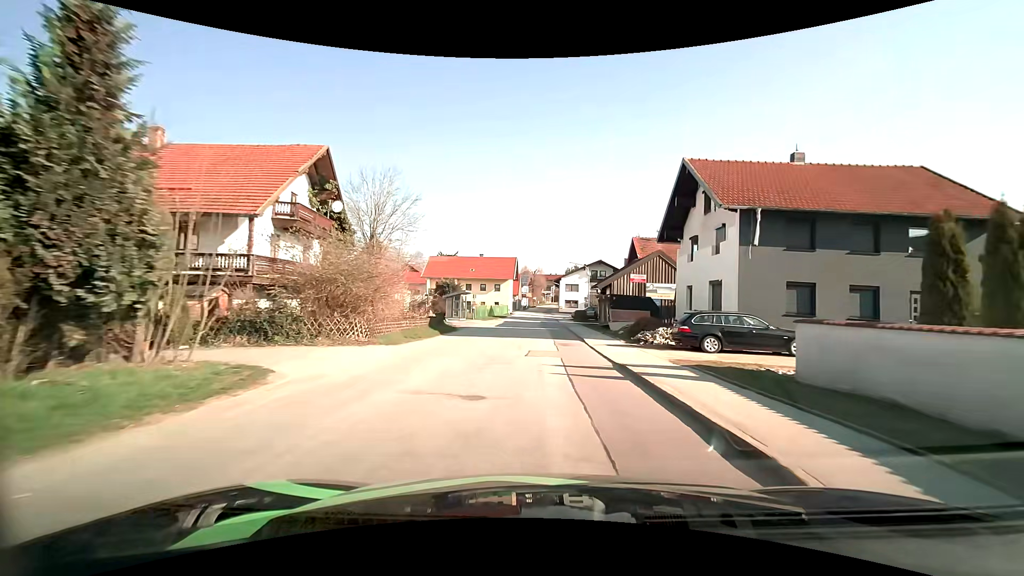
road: tertiary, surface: asphalt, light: Day
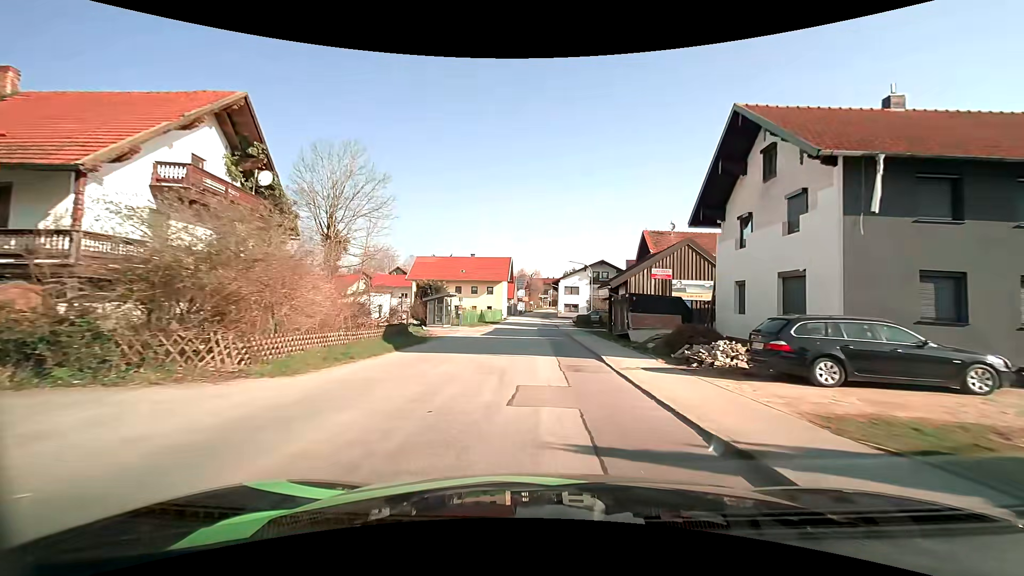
(0.0, +7.2) m; +1°
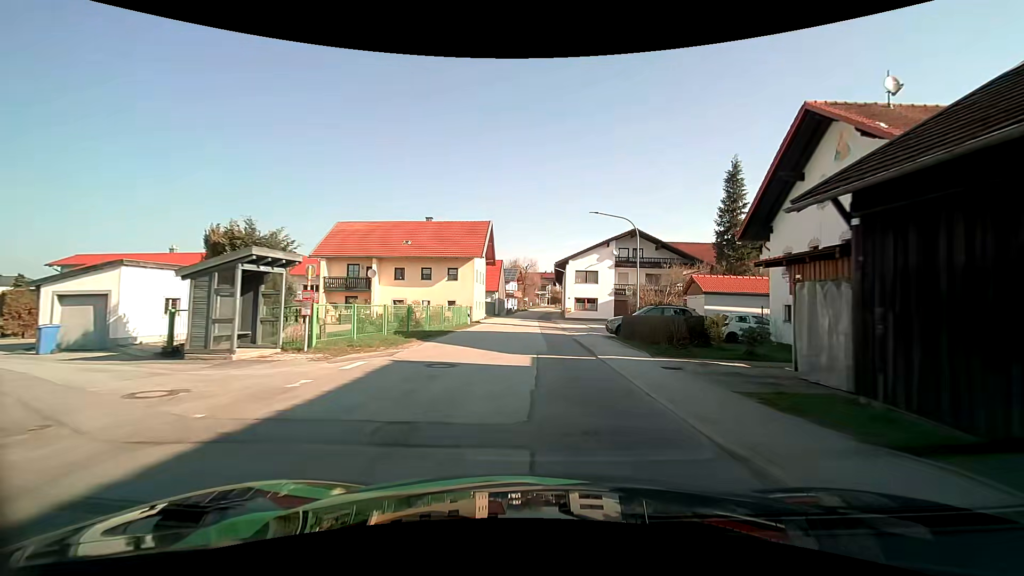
(-0.2, +29.0) m; 0°
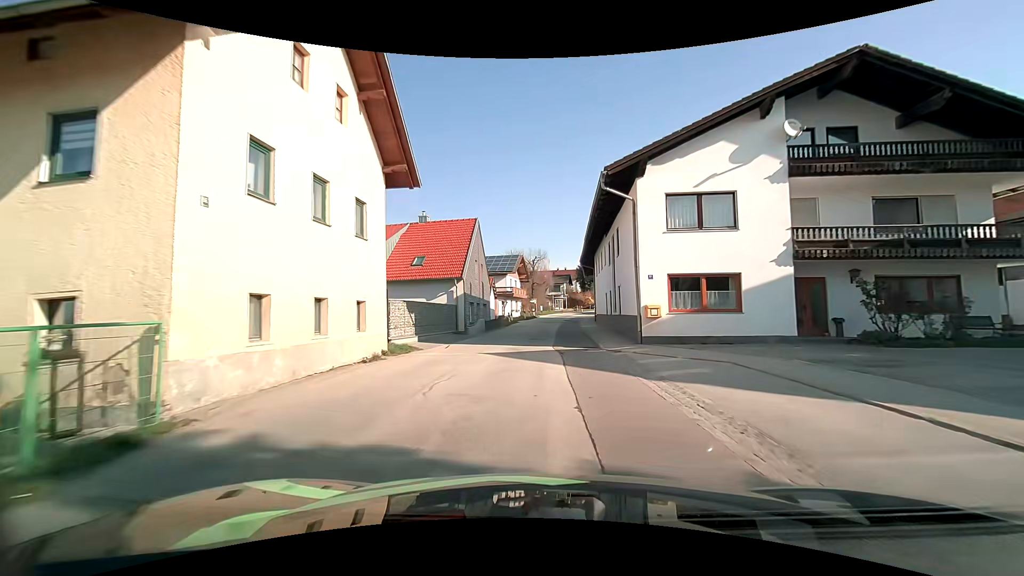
(+0.1, +34.6) m; 0°
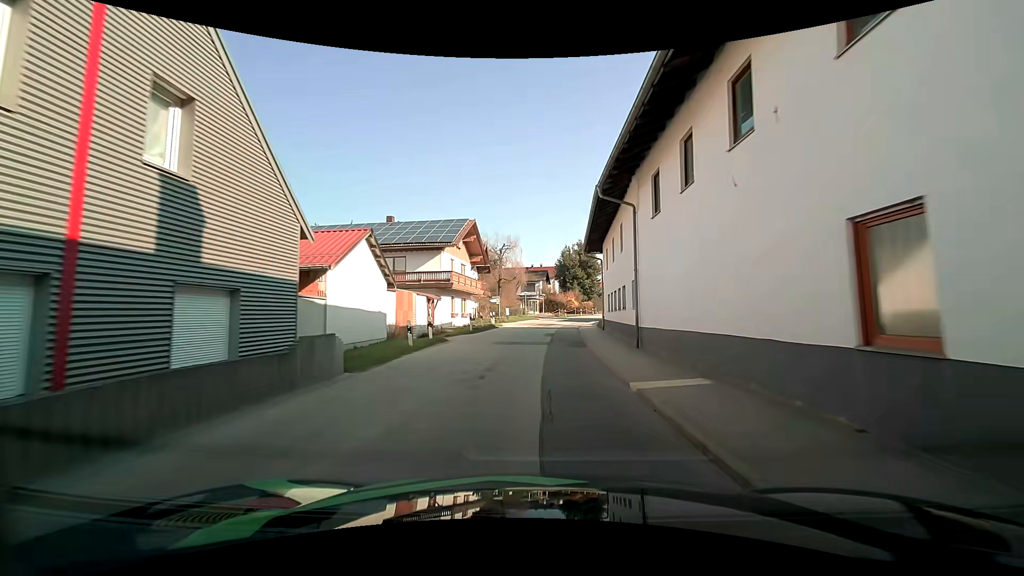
(+0.5, +27.6) m; +3°
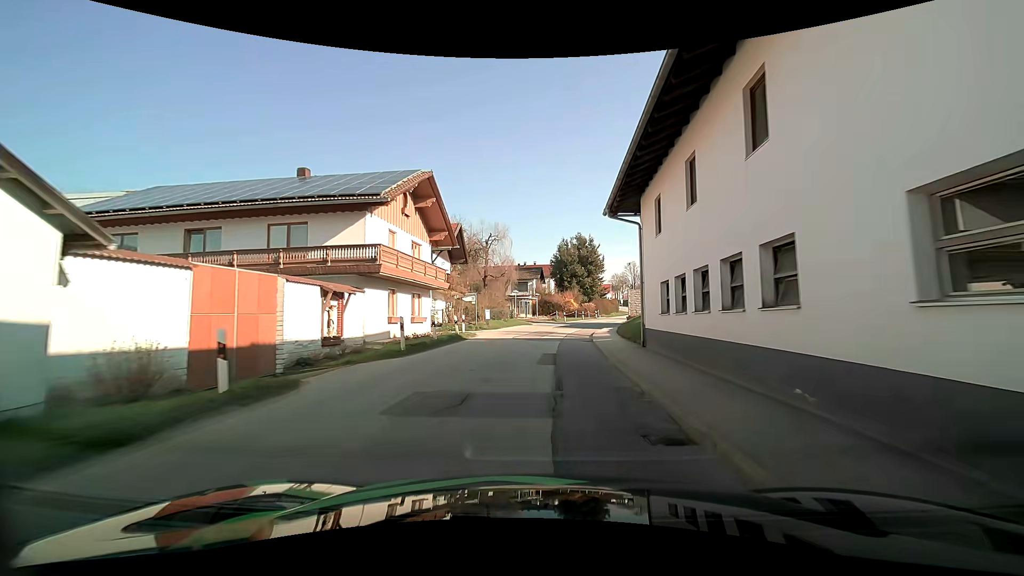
(-0.2, +13.8) m; 0°
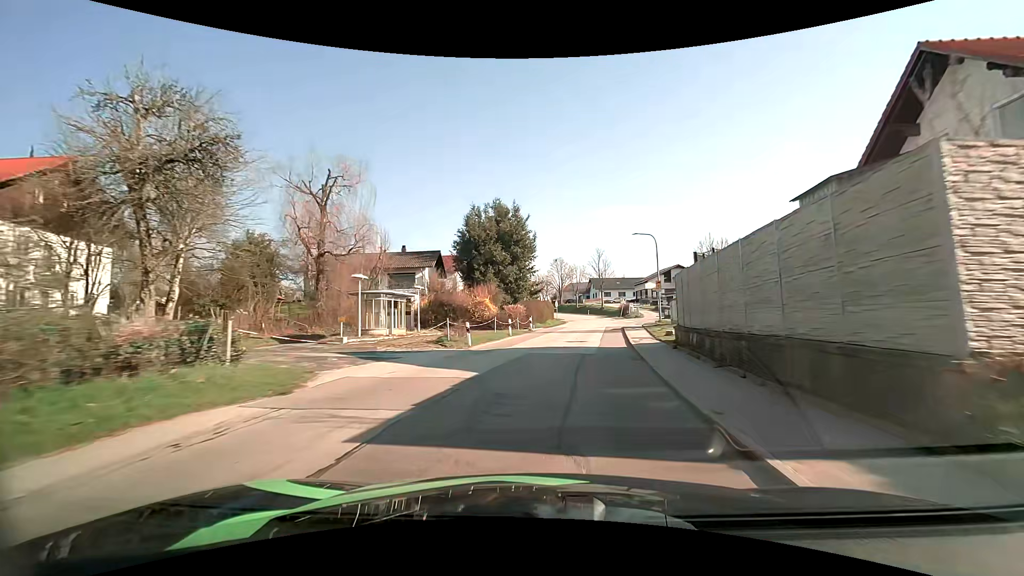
(+2.1, +34.0) m; +10°
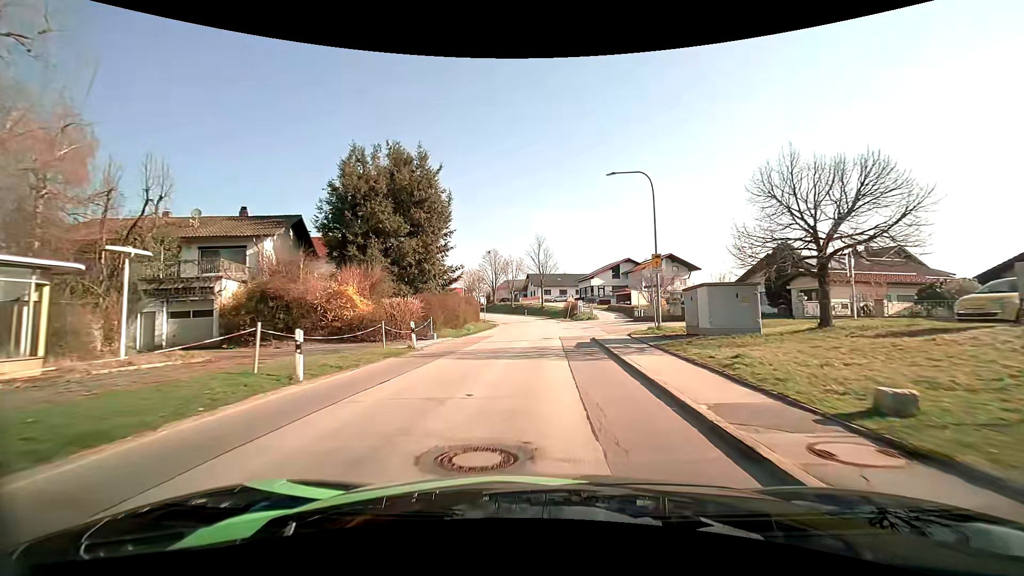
(+1.6, +19.8) m; +7°
(0, +10) (0, +20) (+1, +30) (+1, +40) (+1, +50) (0, +60) (-1, +70) (-3, +80) (-5, +89) (-9, +99) m
